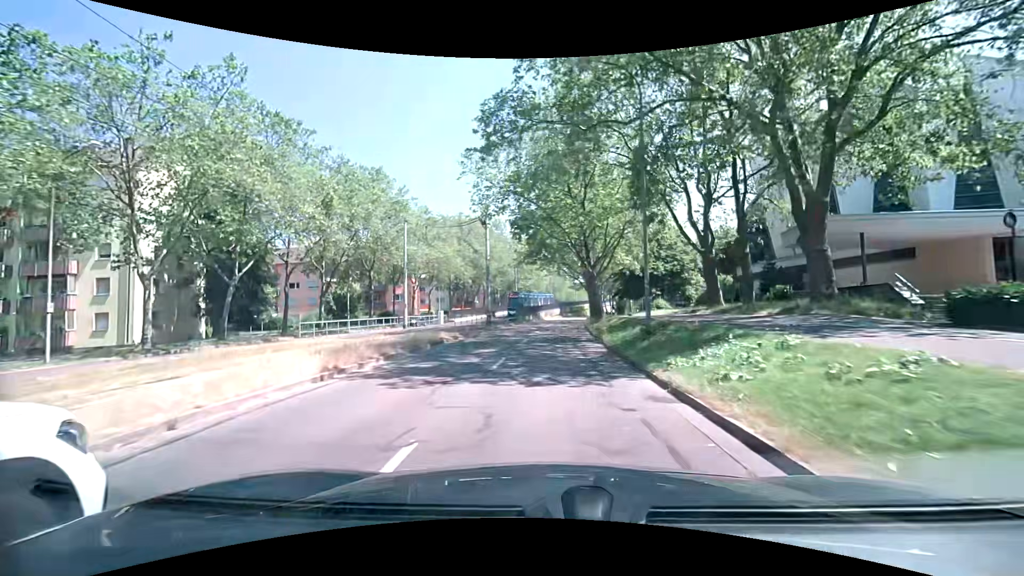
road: tertiary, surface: asphalt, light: Day
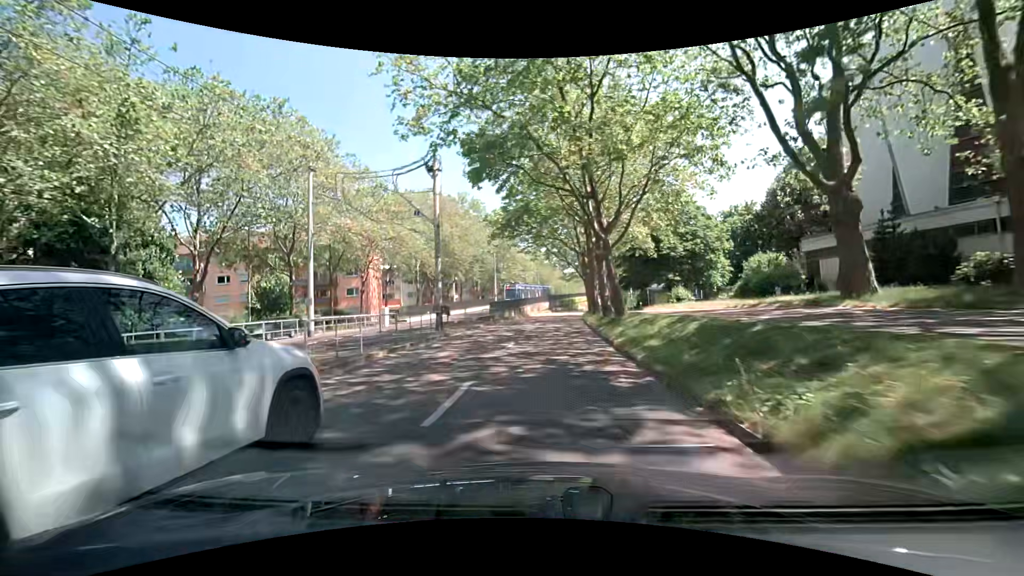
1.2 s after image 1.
(+0.2, +14.7) m; +1°
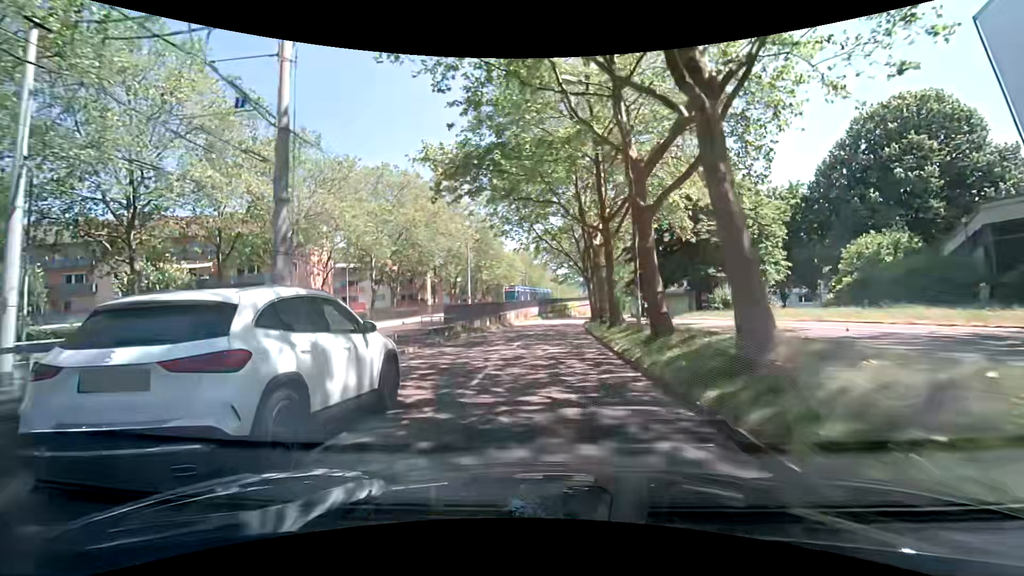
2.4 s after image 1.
(+0.1, +14.7) m; +1°
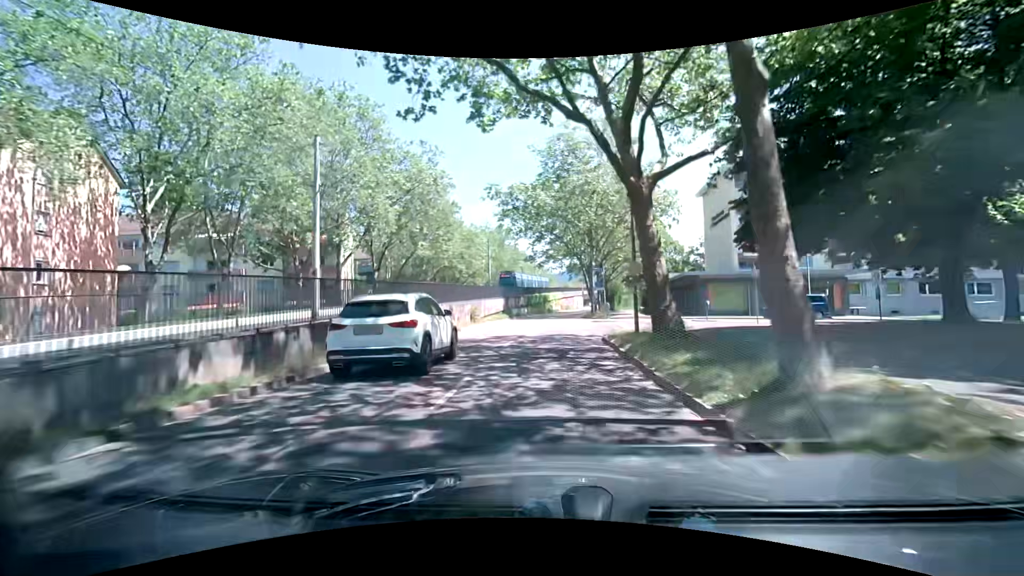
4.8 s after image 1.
(+0.8, +29.2) m; +3°
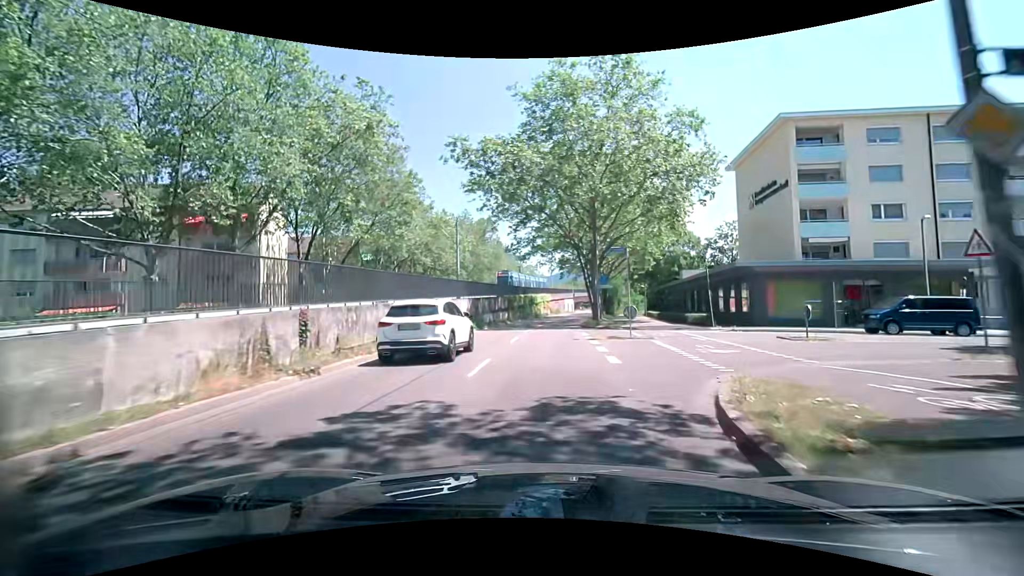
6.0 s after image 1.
(+0.4, +14.5) m; +3°
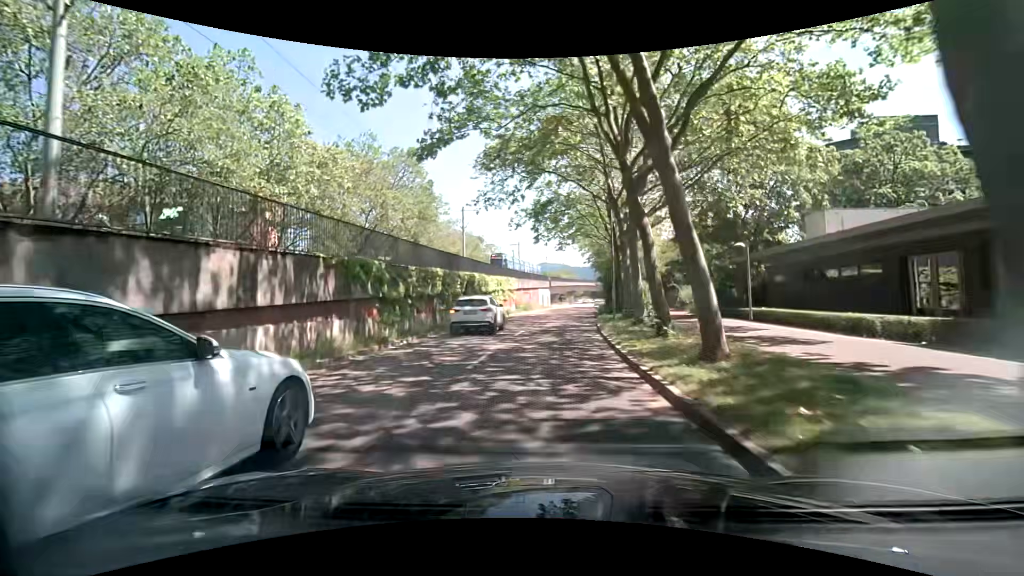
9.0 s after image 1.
(+0.7, +36.0) m; +3°
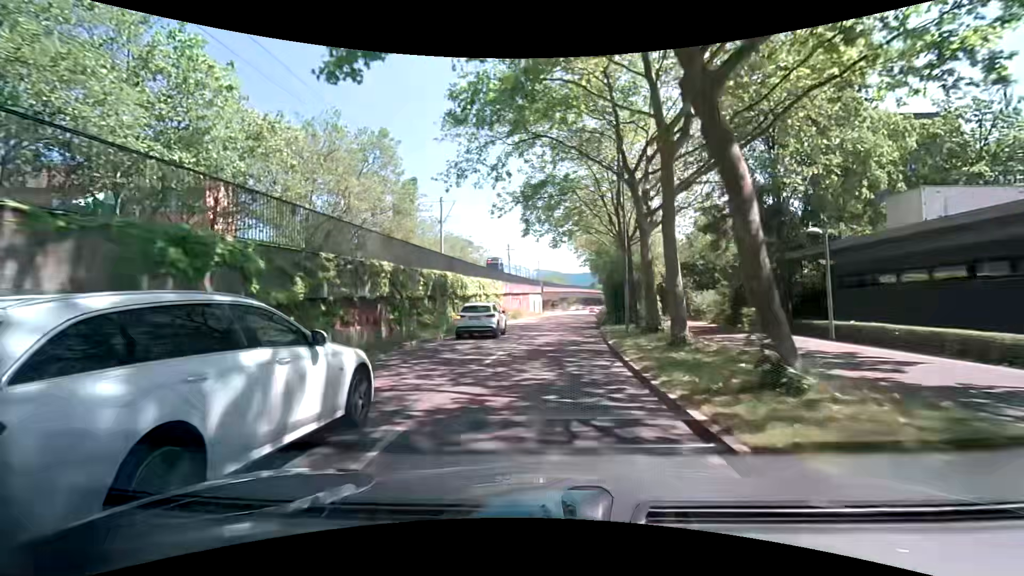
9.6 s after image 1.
(-0.1, +7.1) m; 0°
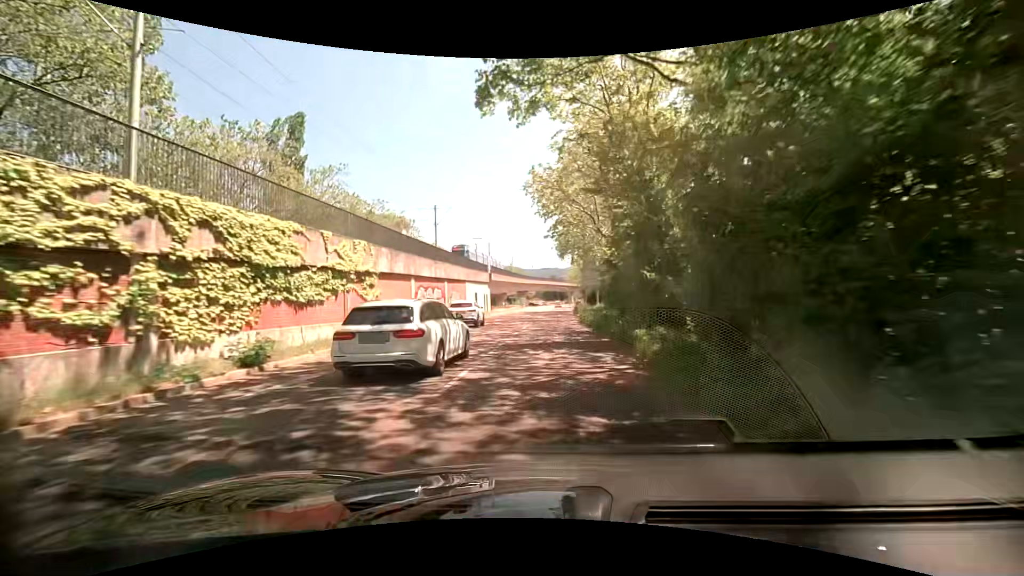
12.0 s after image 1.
(+1.2, +28.1) m; +5°
(0, +10) (0, +20) (+1, +30) (+1, +40) (+1, +50) (+2, +60) (+2, +70) (+2, +80) (+2, +90) (+3, +100) m
